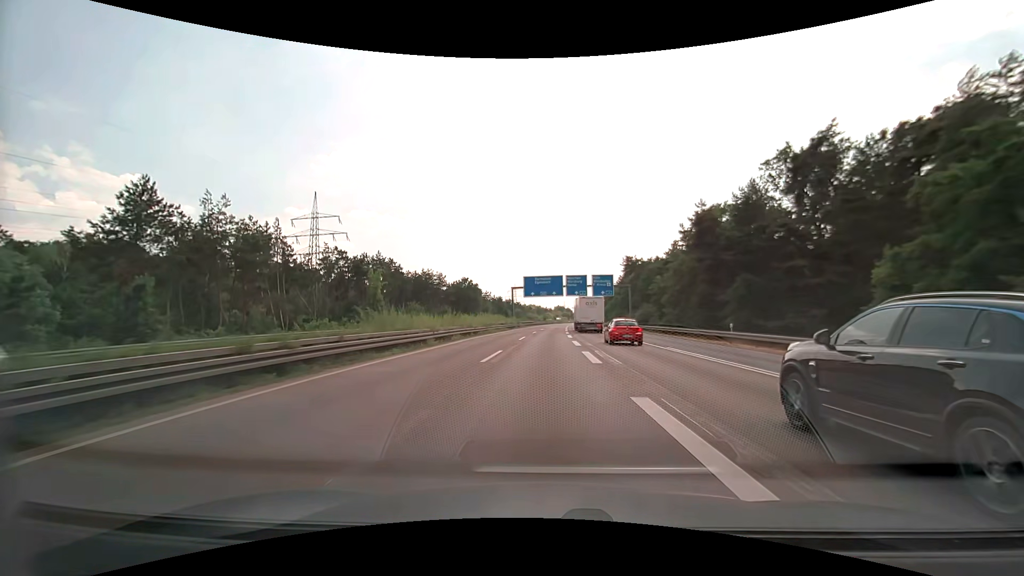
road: motorway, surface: asphalt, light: Day
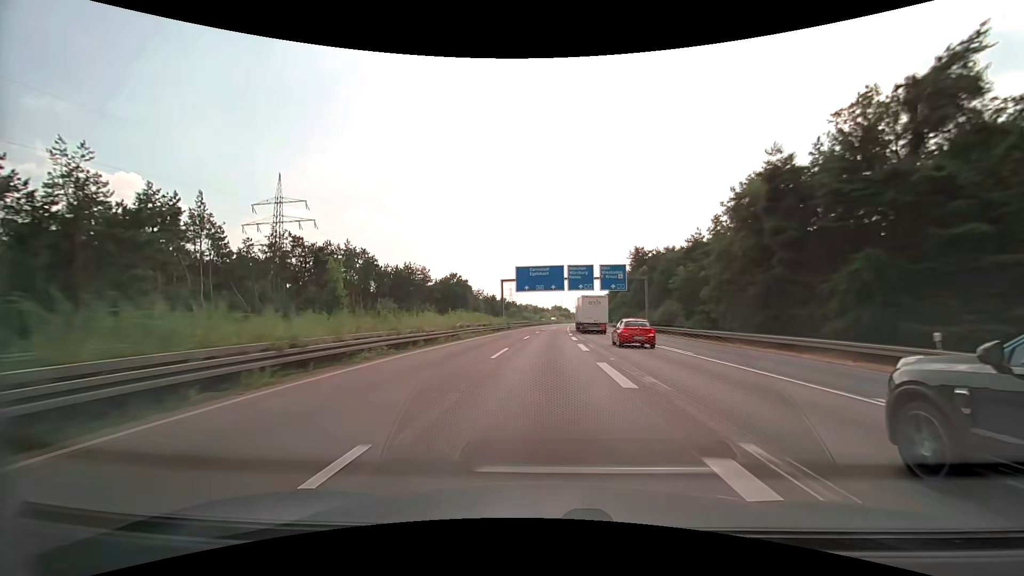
(0.0, +16.5) m; 0°
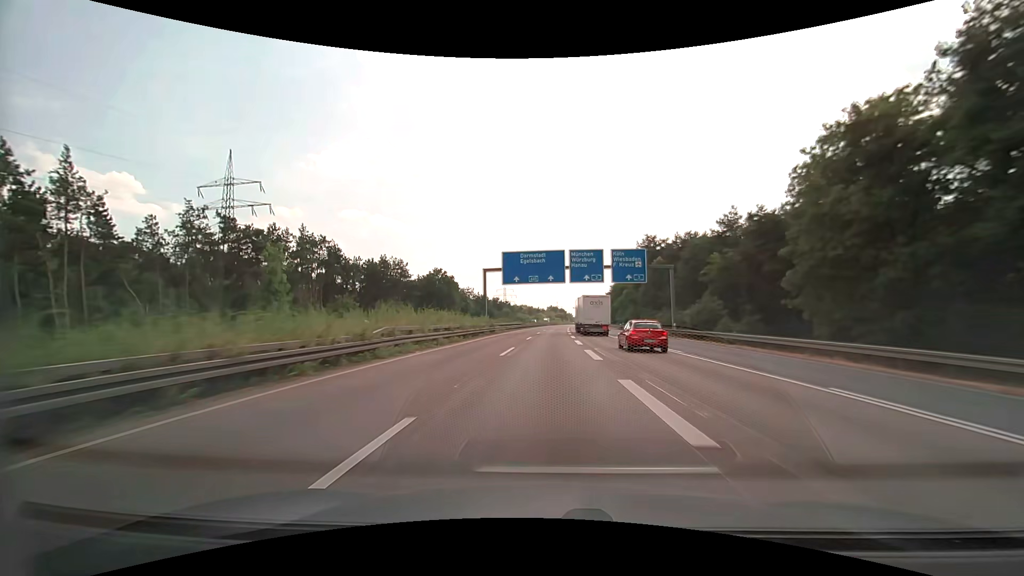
(+0.1, +16.5) m; +1°
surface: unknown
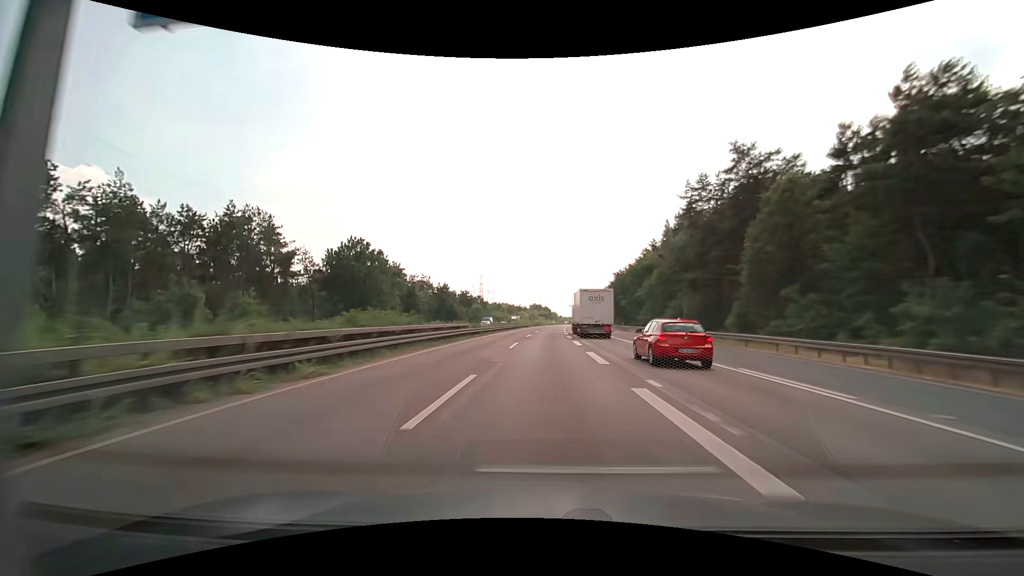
(+0.8, +49.4) m; +2°
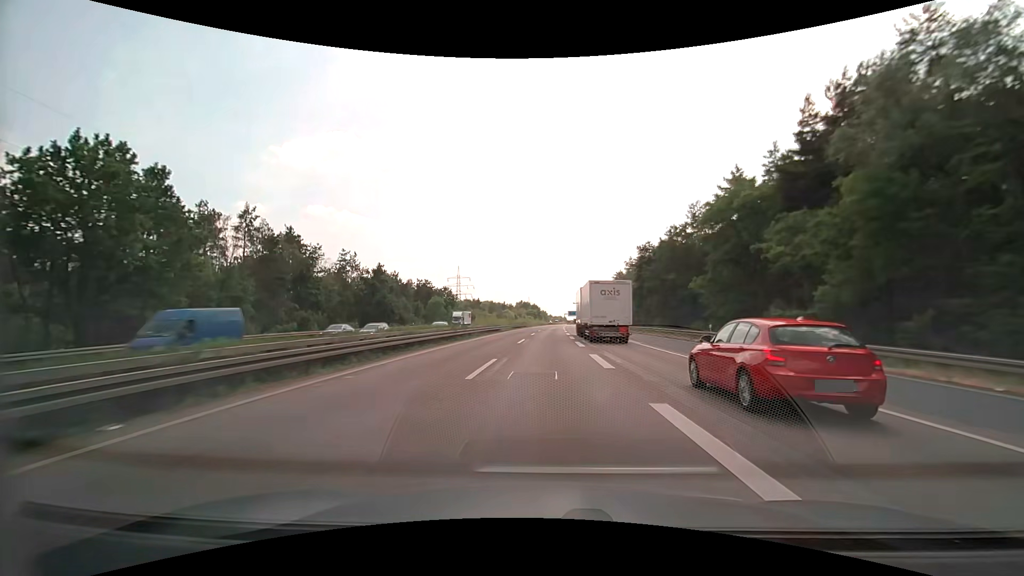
(+0.6, +49.2) m; +1°
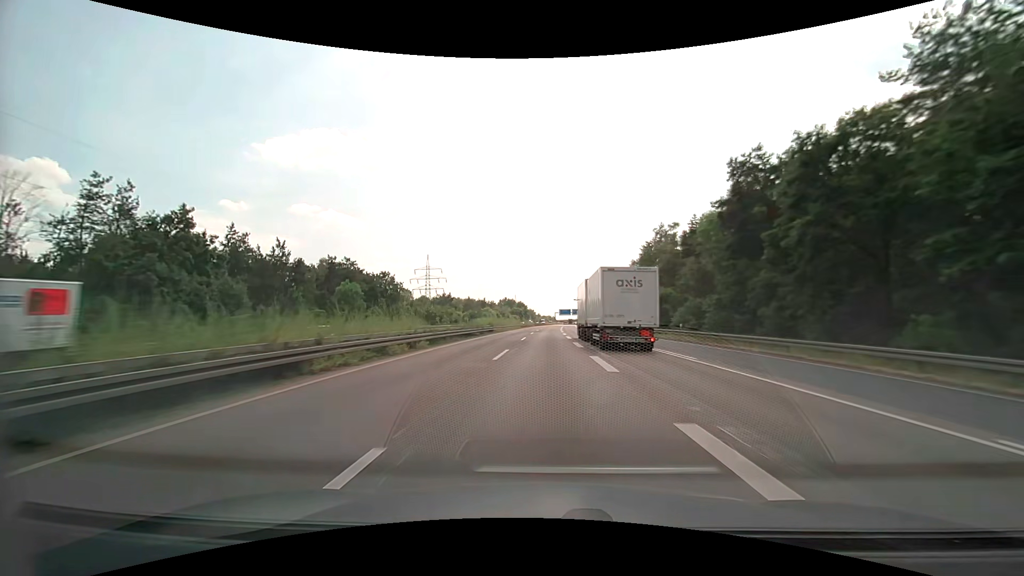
(+0.6, +49.1) m; +1°
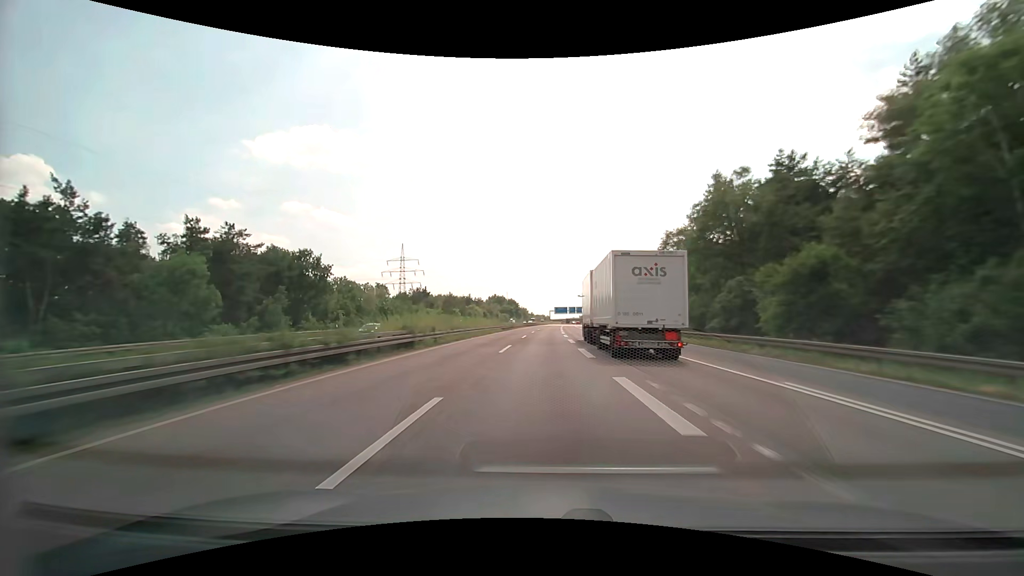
(+0.2, +32.7) m; +1°
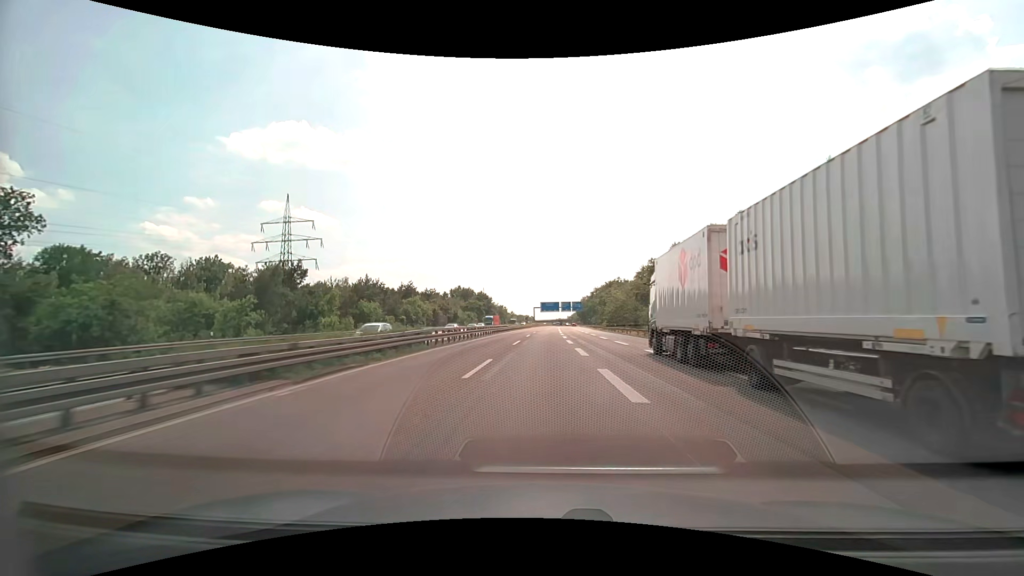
(+1.3, +81.6) m; +2°
(0, +10) (0, +20) (0, +30) (0, +40) (0, +50) (+1, +60) (+1, +70) (+1, +80) (+1, +90) (+1, +100) m
